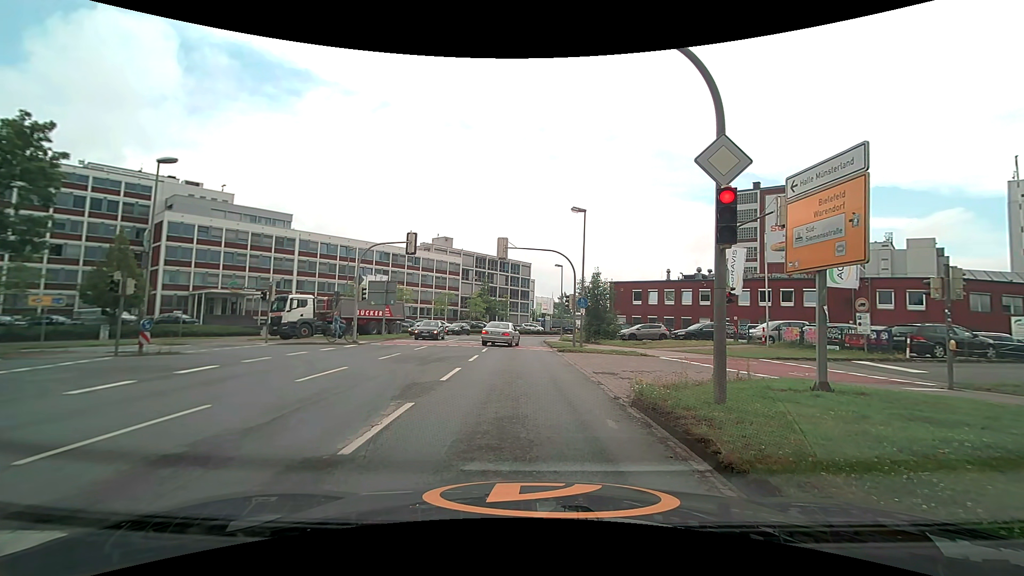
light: Day
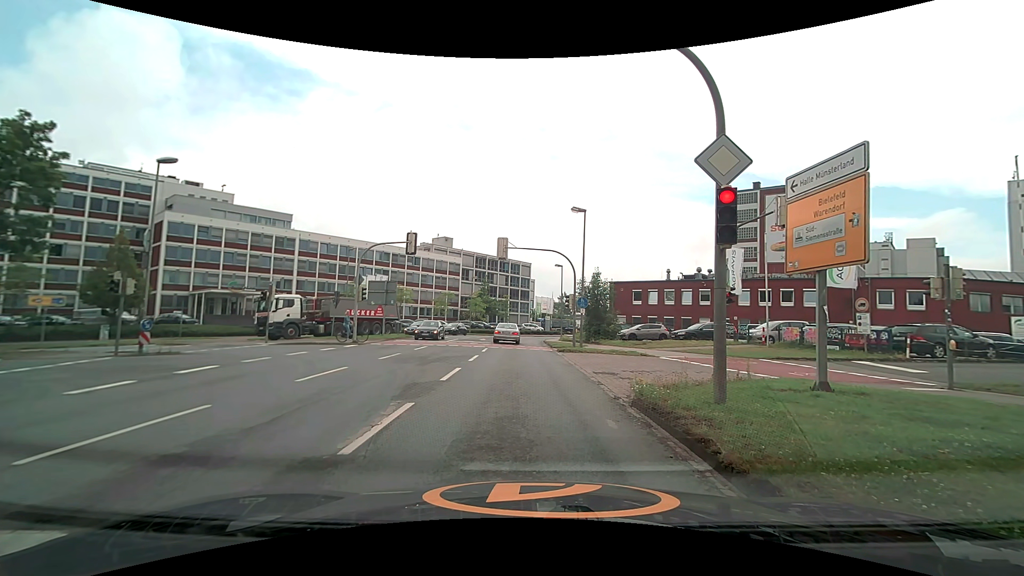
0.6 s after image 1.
(0.0, 0.0) m; 0°
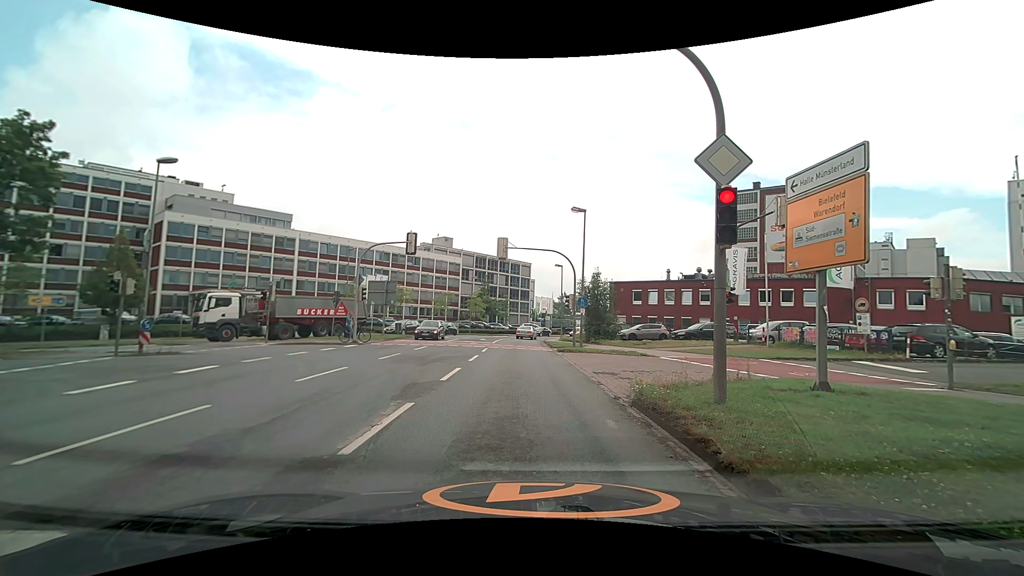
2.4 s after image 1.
(0.0, 0.0) m; 0°
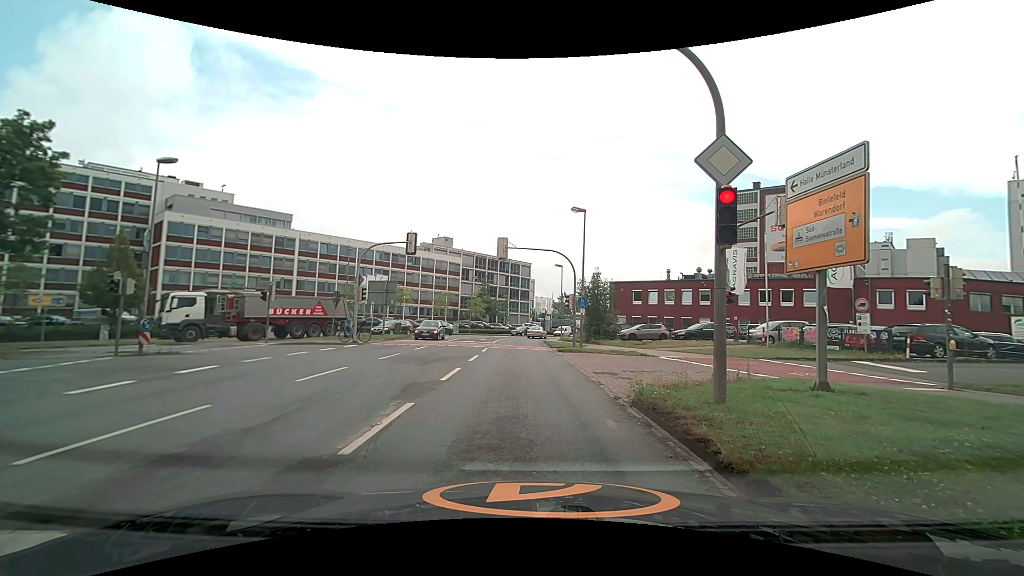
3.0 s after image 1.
(0.0, 0.0) m; 0°
